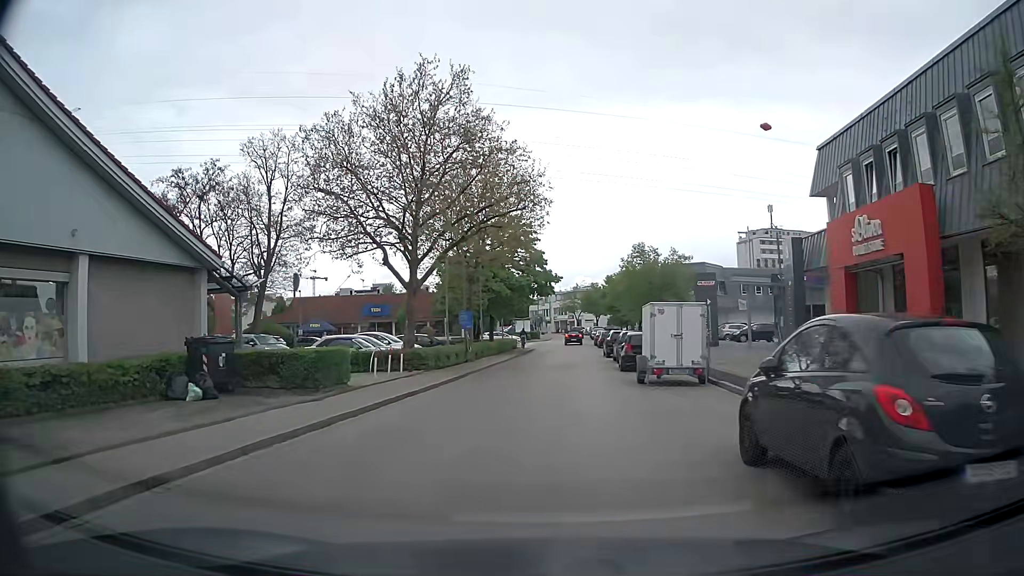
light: Day
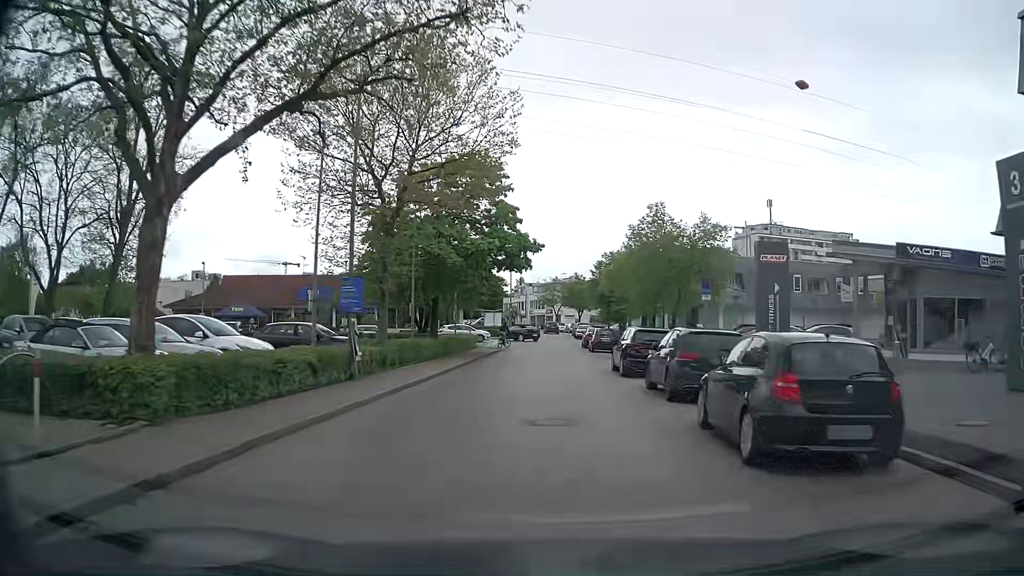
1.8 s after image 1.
(+0.1, +16.8) m; +1°
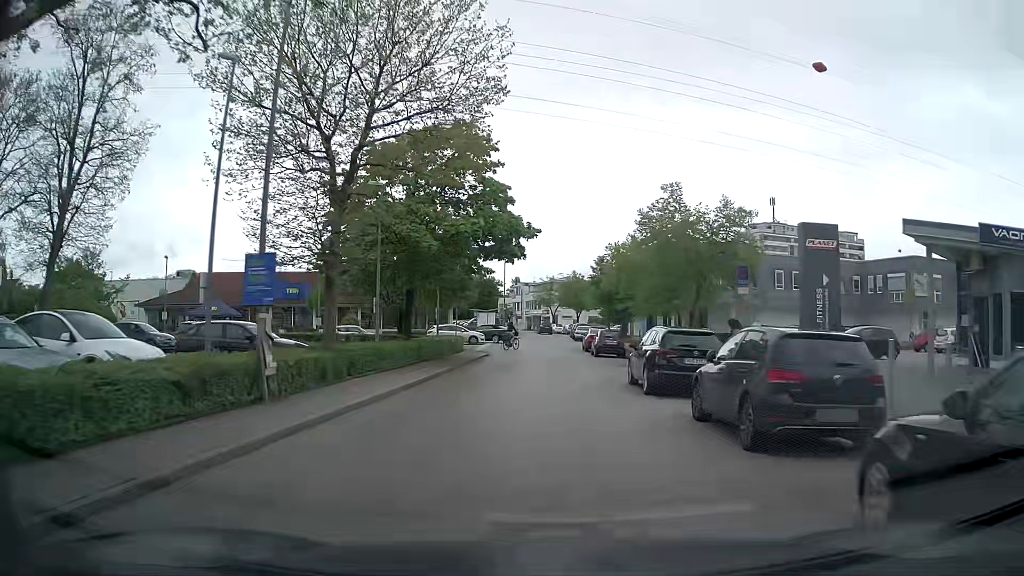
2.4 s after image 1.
(0.0, +5.4) m; +1°
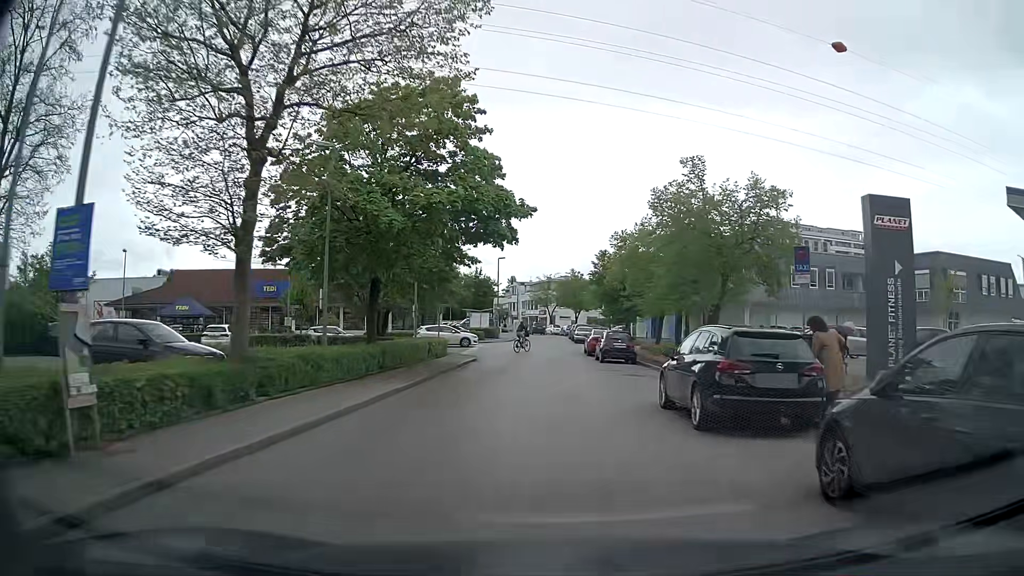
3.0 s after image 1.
(0.0, +5.2) m; -1°
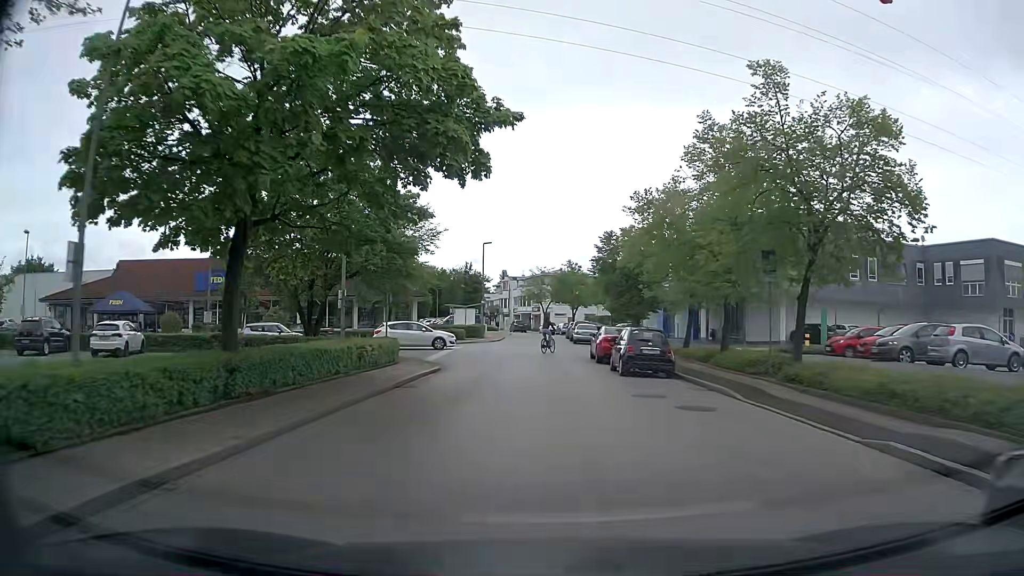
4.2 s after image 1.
(+0.1, +9.9) m; +1°
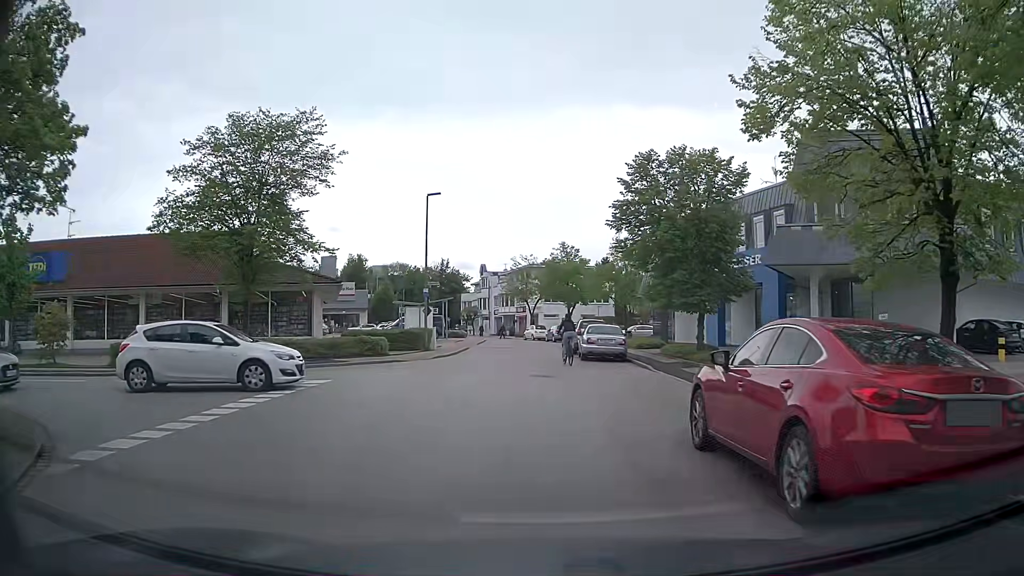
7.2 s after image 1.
(+0.2, +21.5) m; +1°
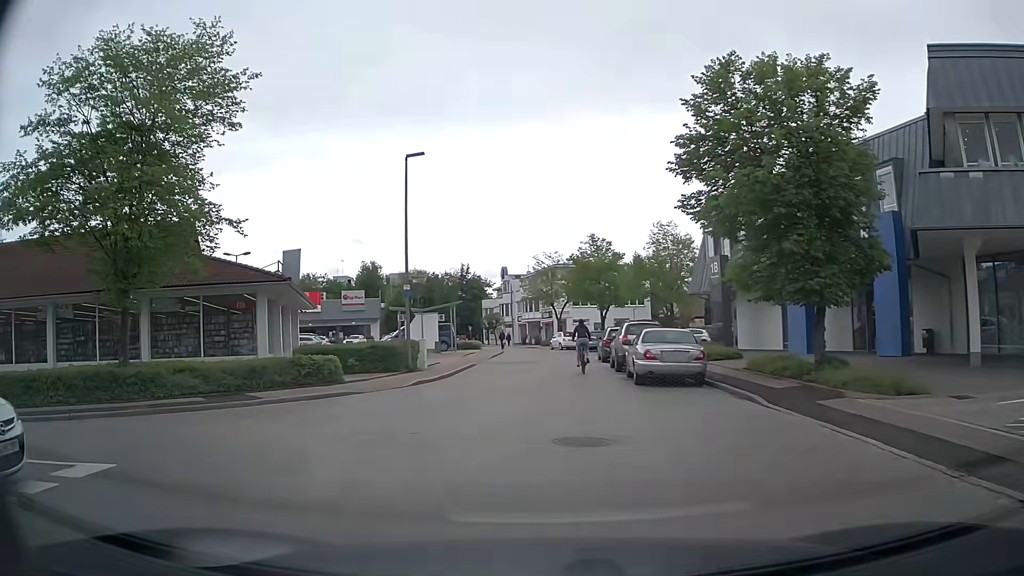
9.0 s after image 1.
(0.0, +9.4) m; -3°
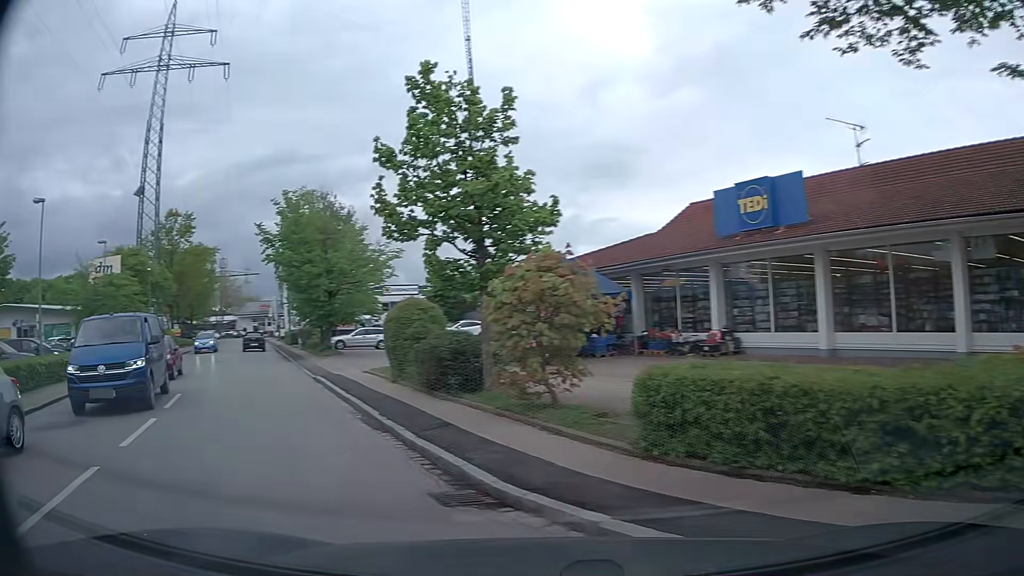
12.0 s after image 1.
(-6.0, +9.9) m; -77°
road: residential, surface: asphalt
